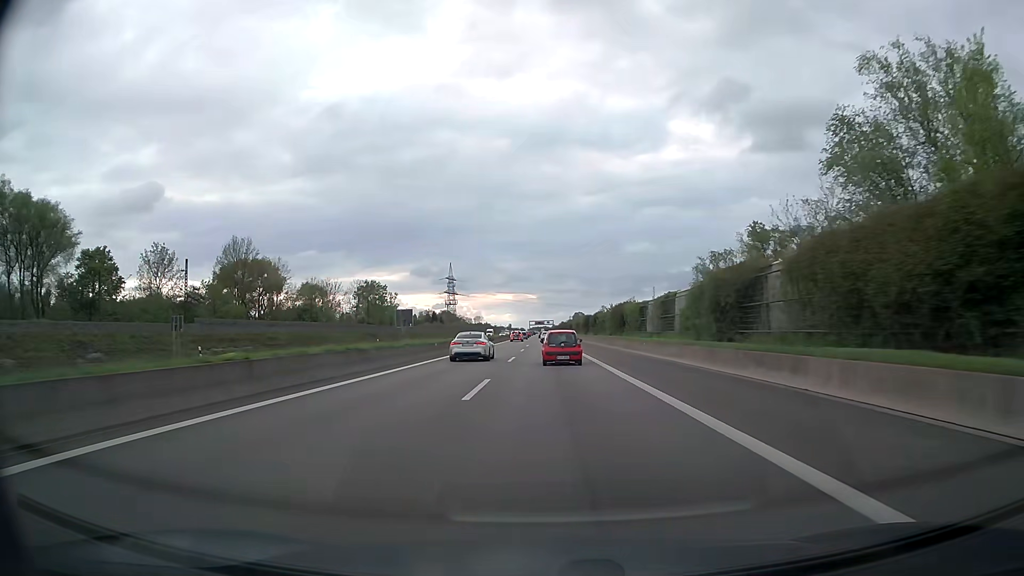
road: motorway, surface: asphalt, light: Day
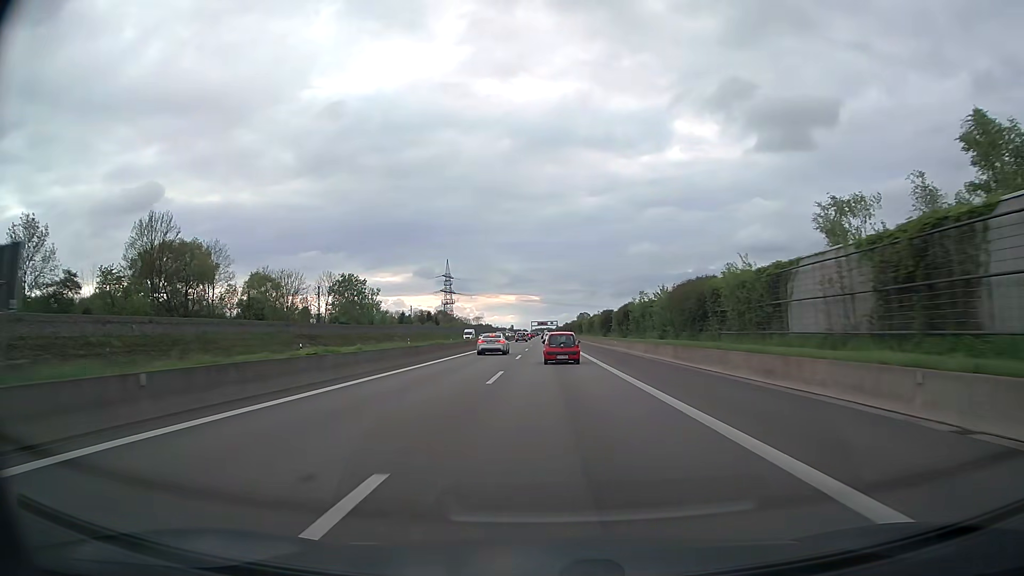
(-0.1, +31.1) m; 0°
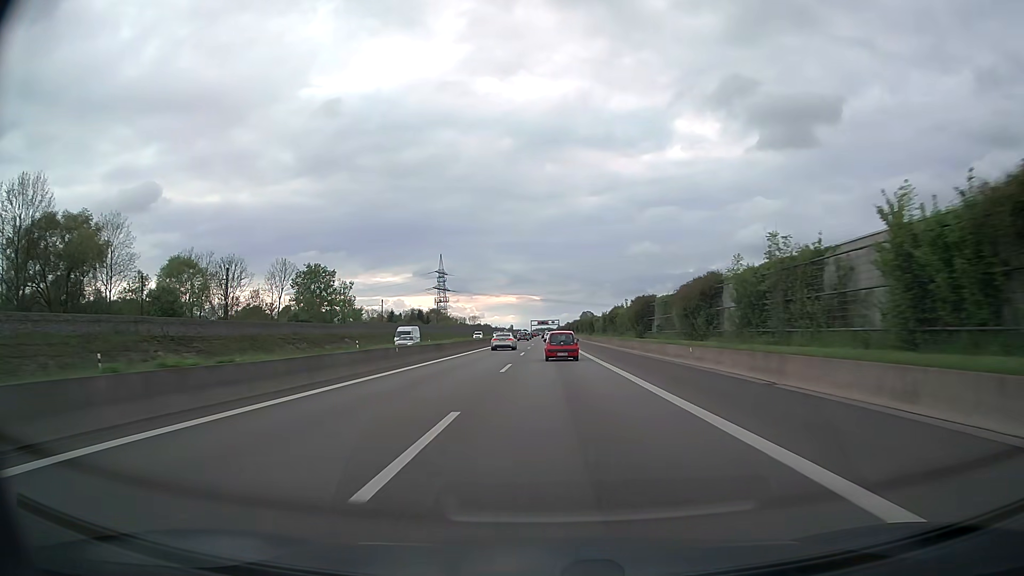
(0.0, +31.1) m; 0°
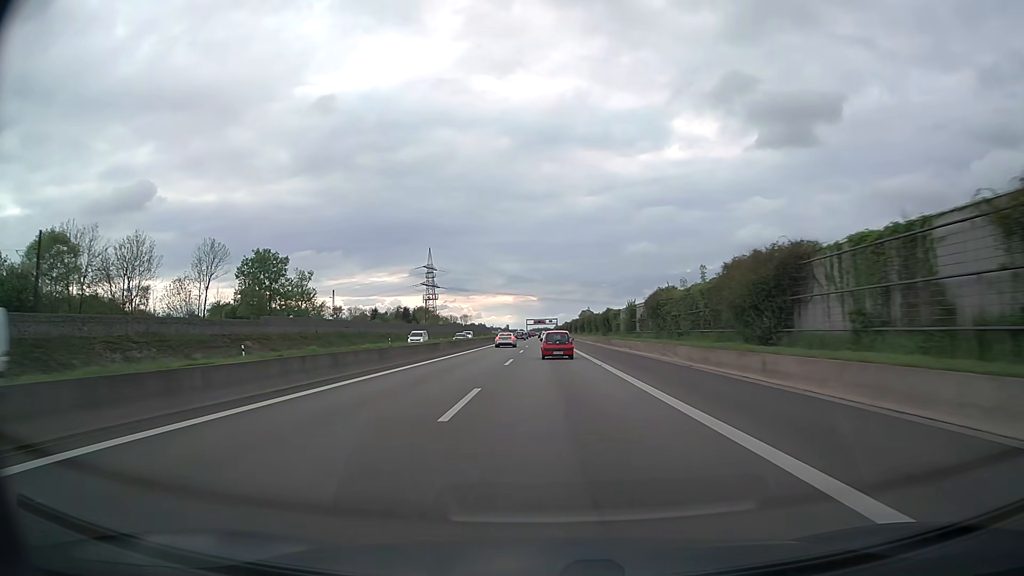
(-0.1, +31.1) m; 0°
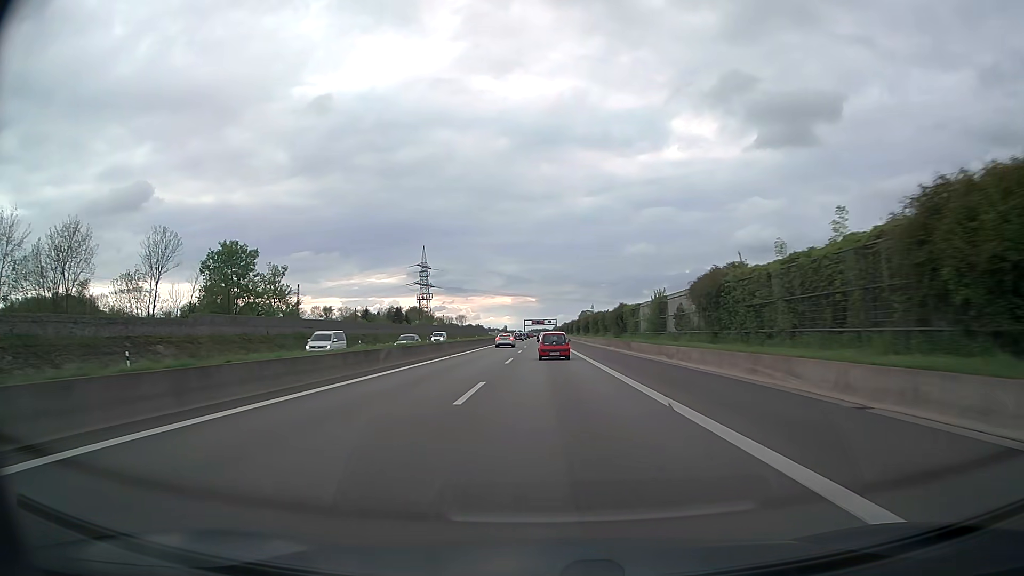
(0.0, +15.5) m; 0°
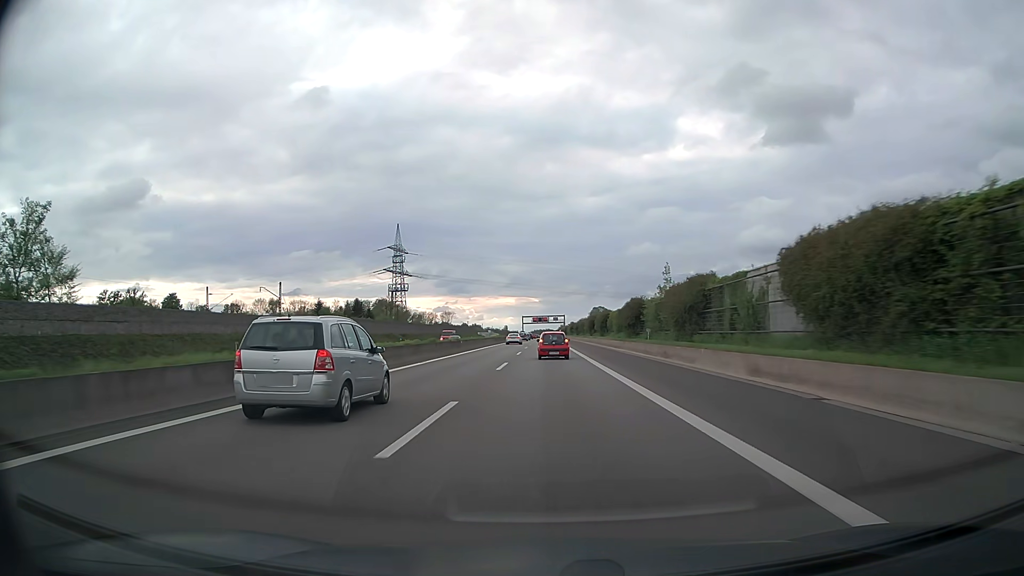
(-0.4, +77.6) m; 0°
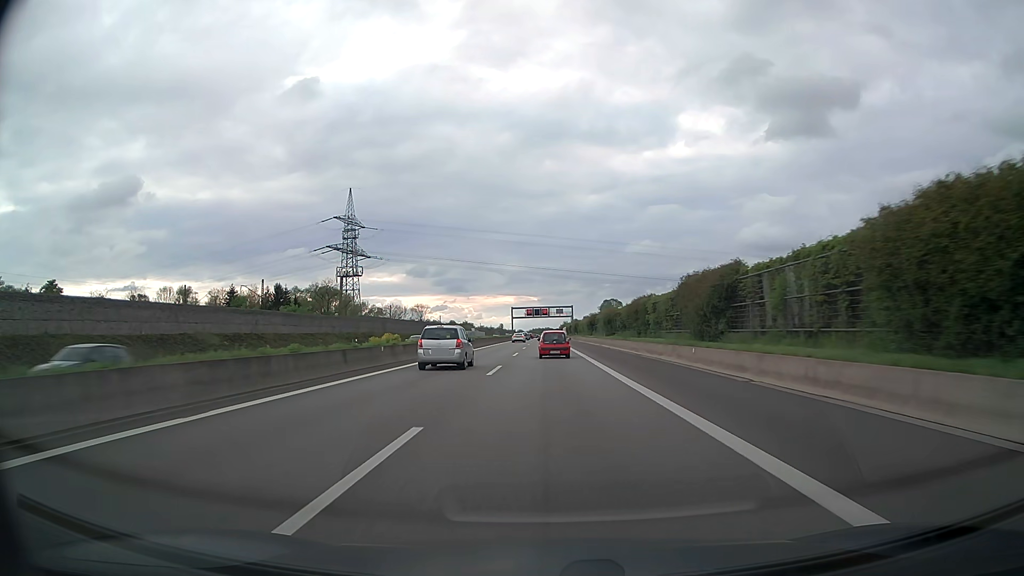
(+0.1, +75.5) m; 0°
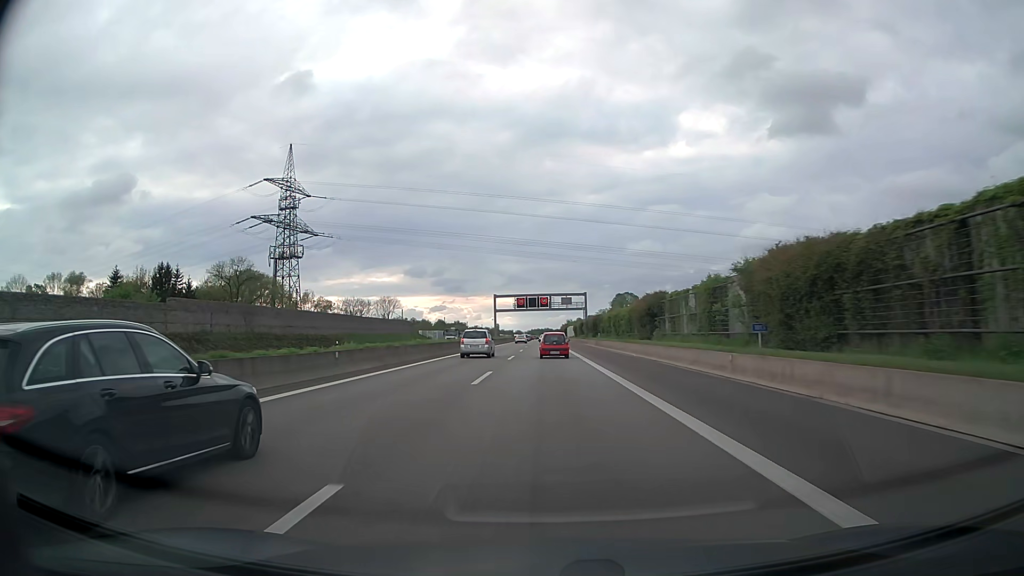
(+0.1, +57.6) m; 0°
(0, +10) (0, +20) (0, +30) (0, +40) (0, +50) (0, +60) (0, +70) (0, +80) (0, +90) (0, +100) m
